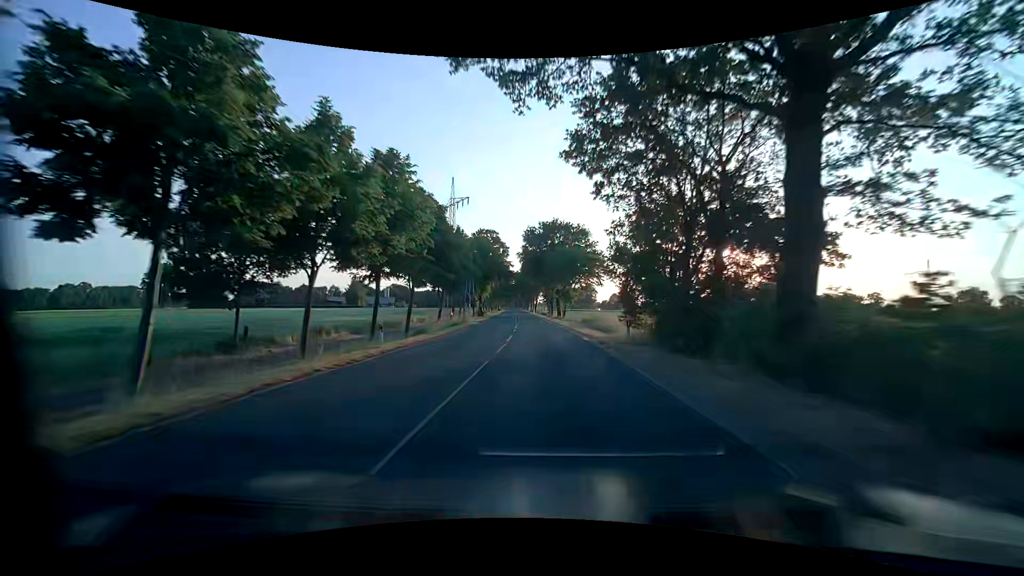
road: secondary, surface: asphalt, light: Day
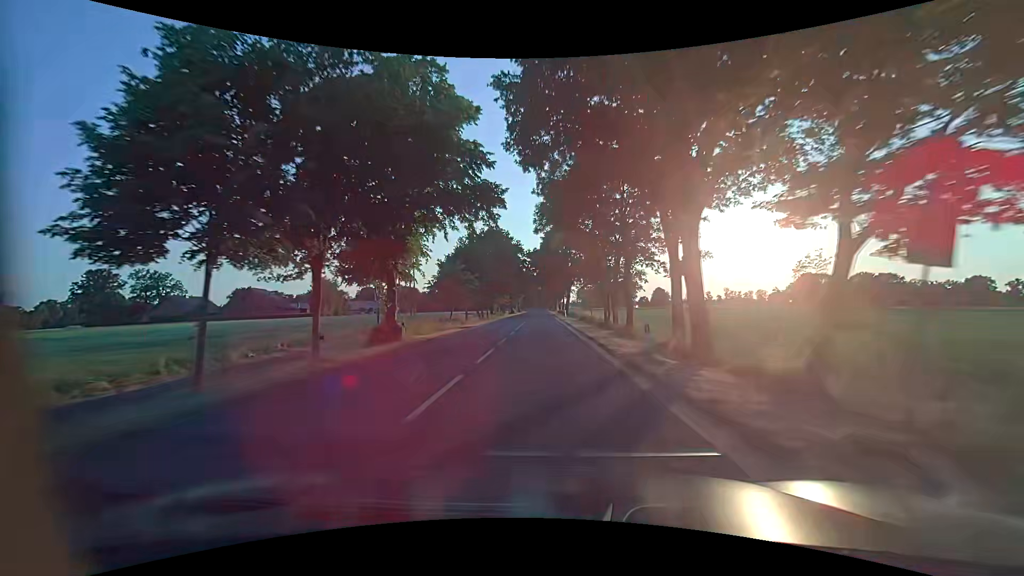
(-1.4, +56.2) m; -3°
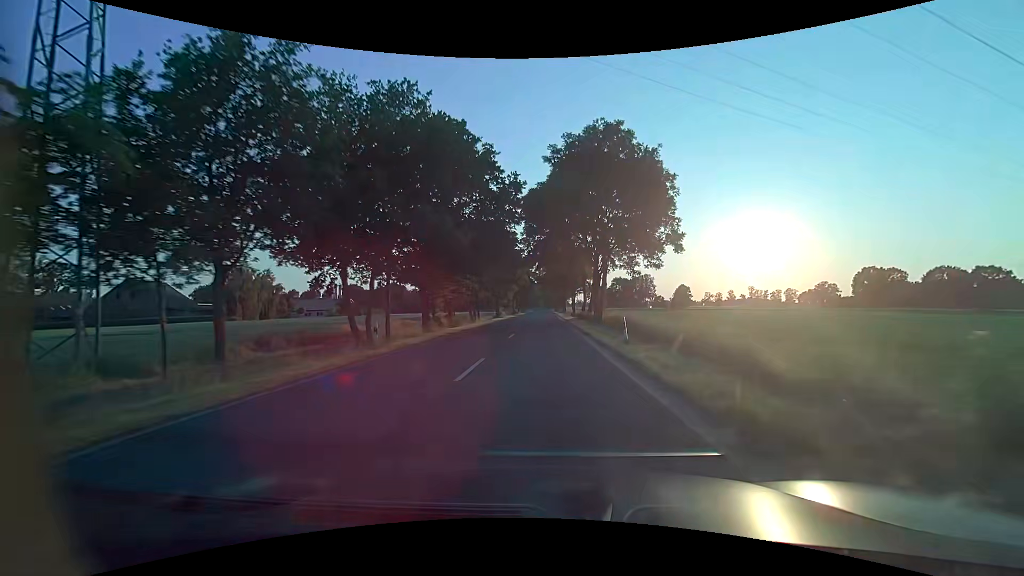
(0.0, +45.0) m; 0°
(0, +10) (0, +20) (0, +30) (0, +40) (0, +50) (0, +60) (0, +70) (0, +80) (0, +90) (0, +100) m
